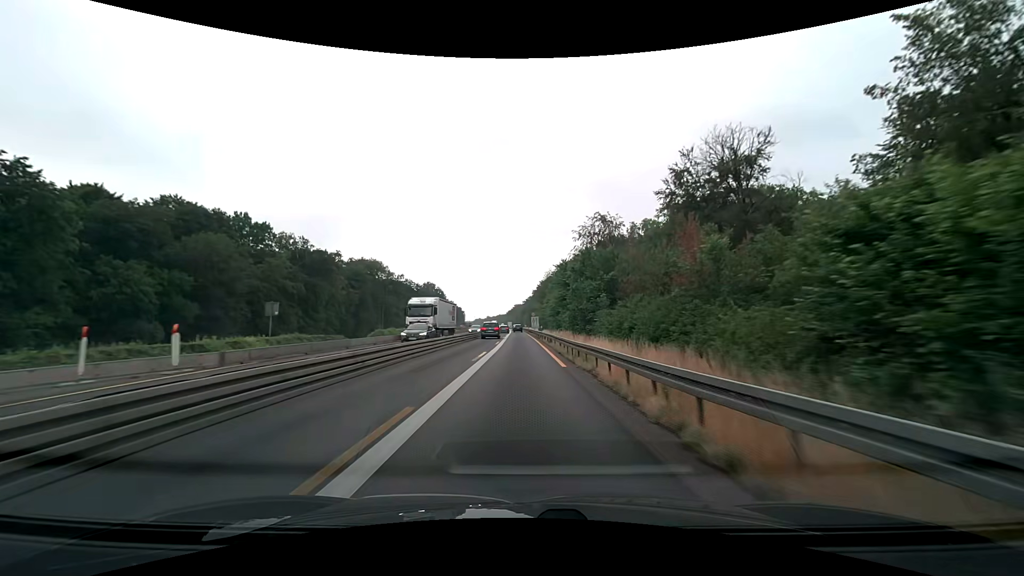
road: motorway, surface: asphalt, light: Day
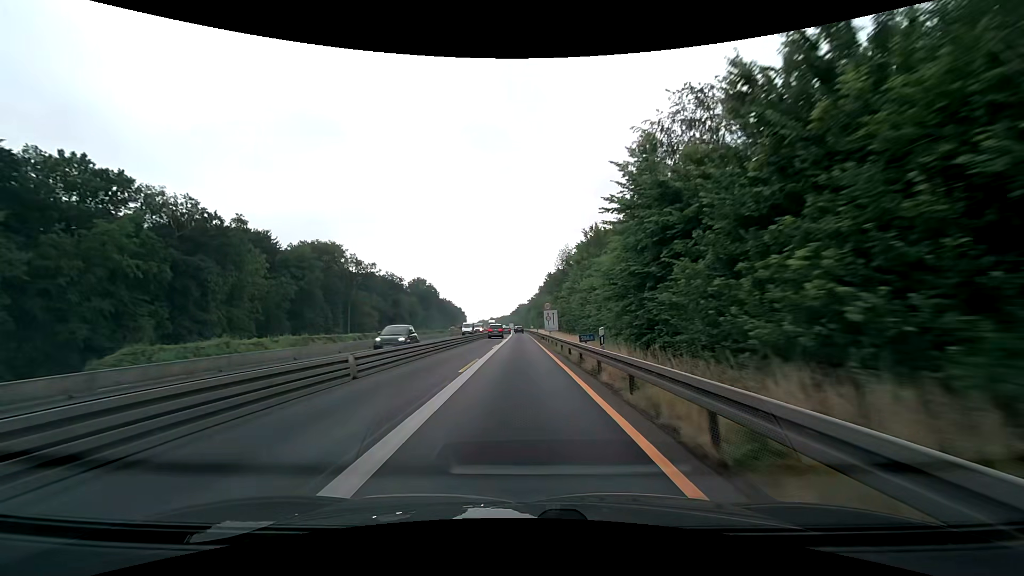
(0.0, +37.7) m; 0°
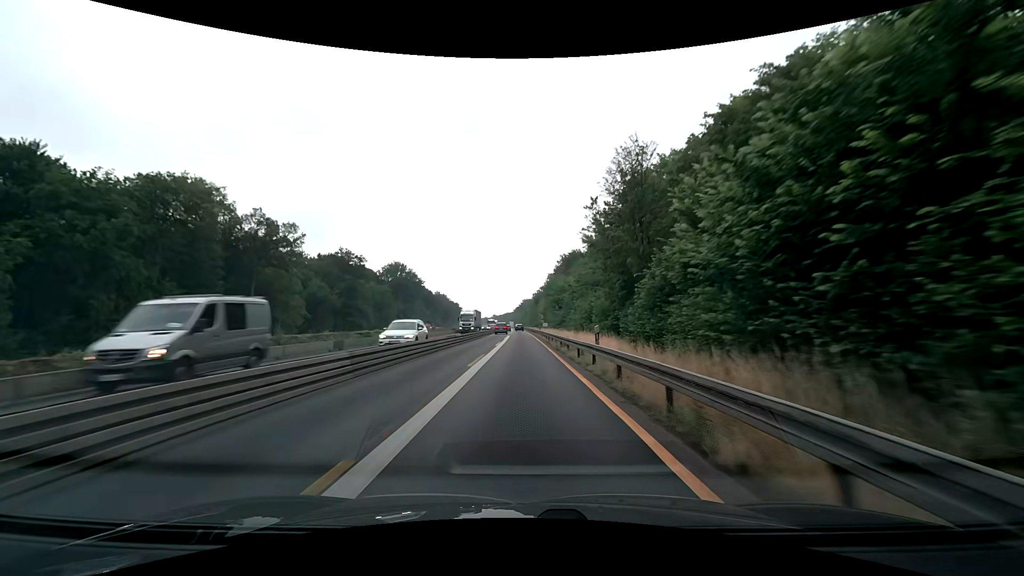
(-0.6, +50.2) m; -1°
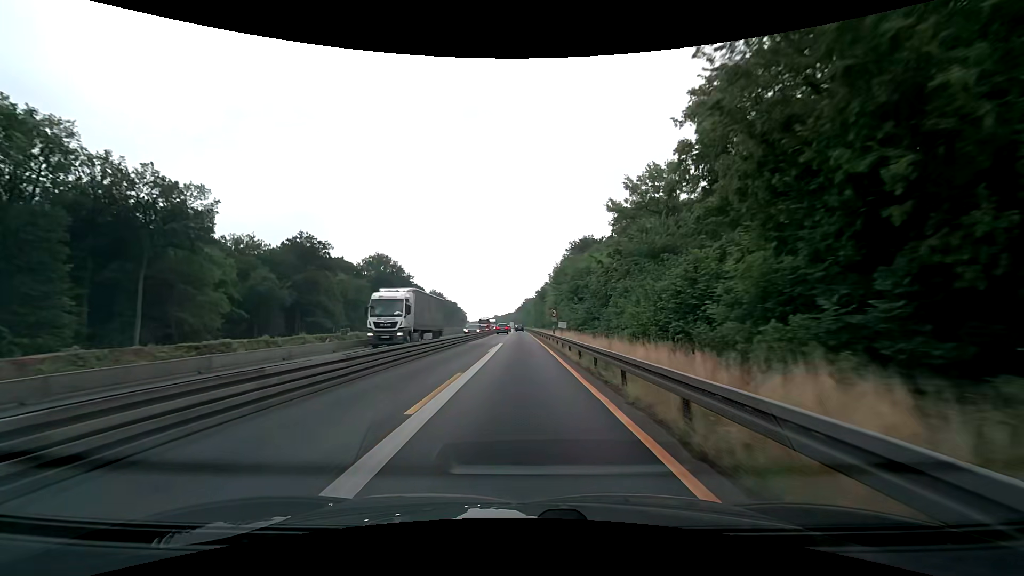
(0.0, +25.1) m; 0°
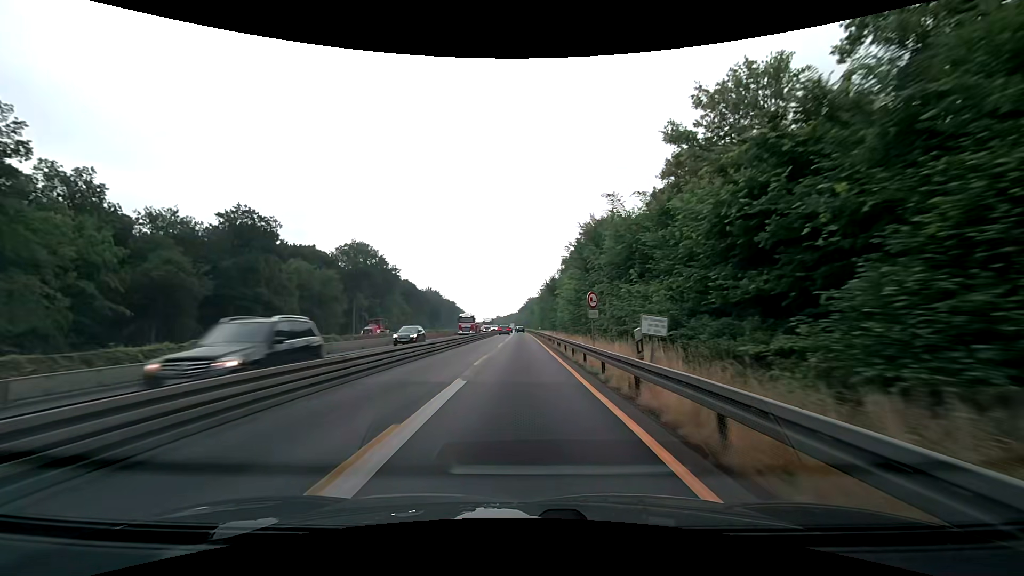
(-0.1, +25.1) m; 0°
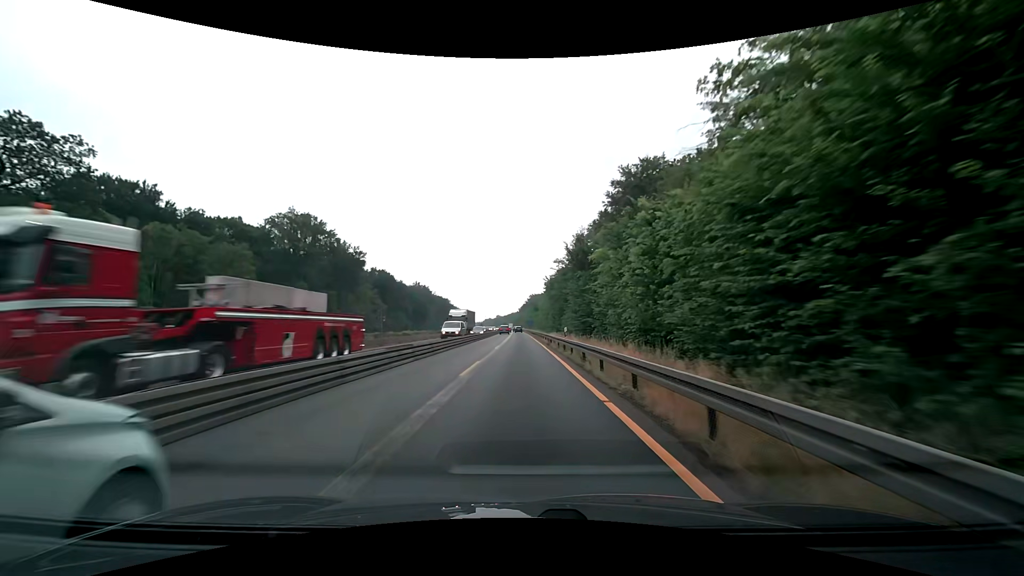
(0.0, +37.6) m; 0°
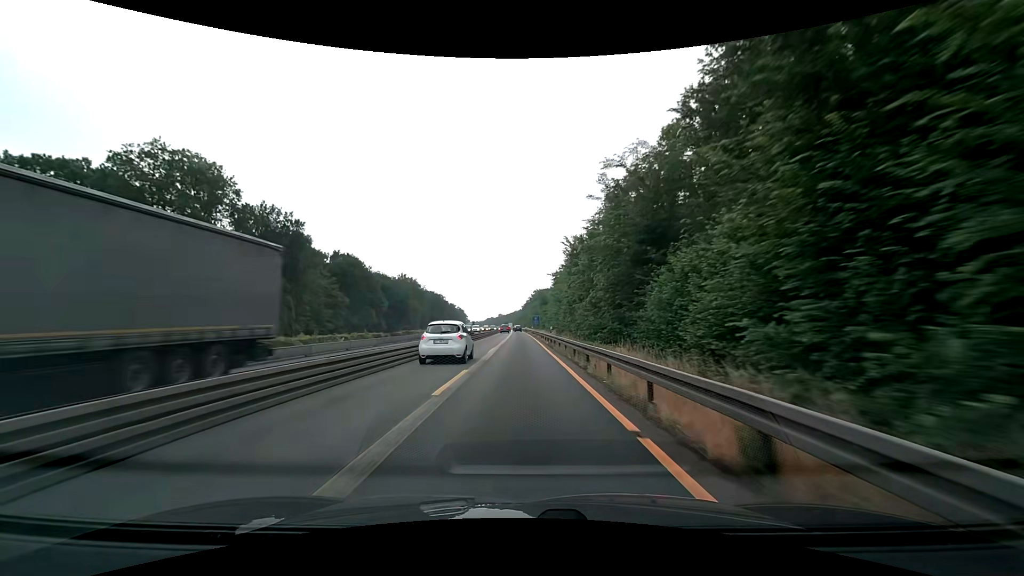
(-0.2, +37.5) m; 0°
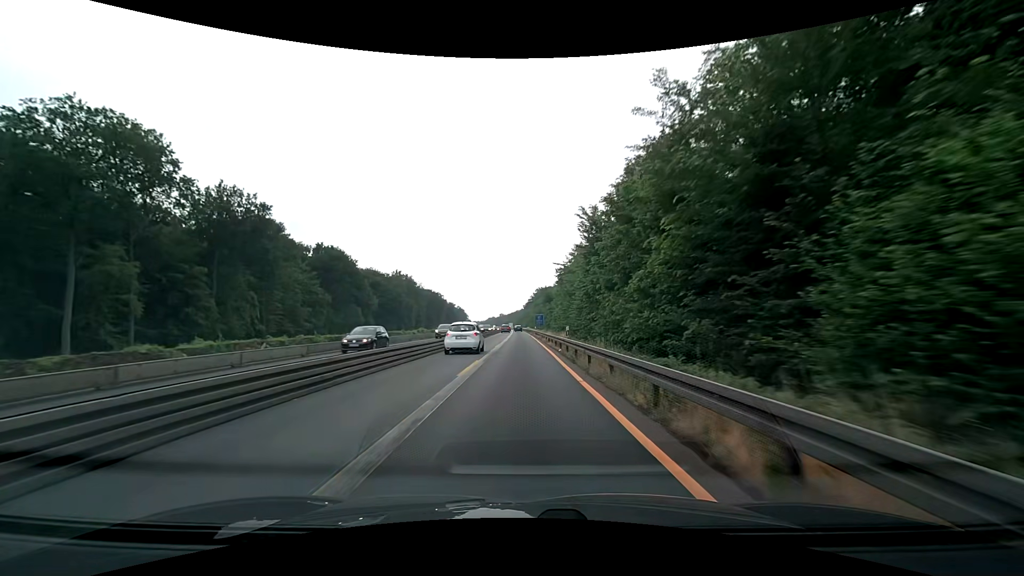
(0.0, +12.5) m; 0°
(0, +10) (0, +20) (0, +30) (0, +40) (0, +50) (0, +60) (0, +70) (-1, +80) (-1, +90) (-1, +100) m
